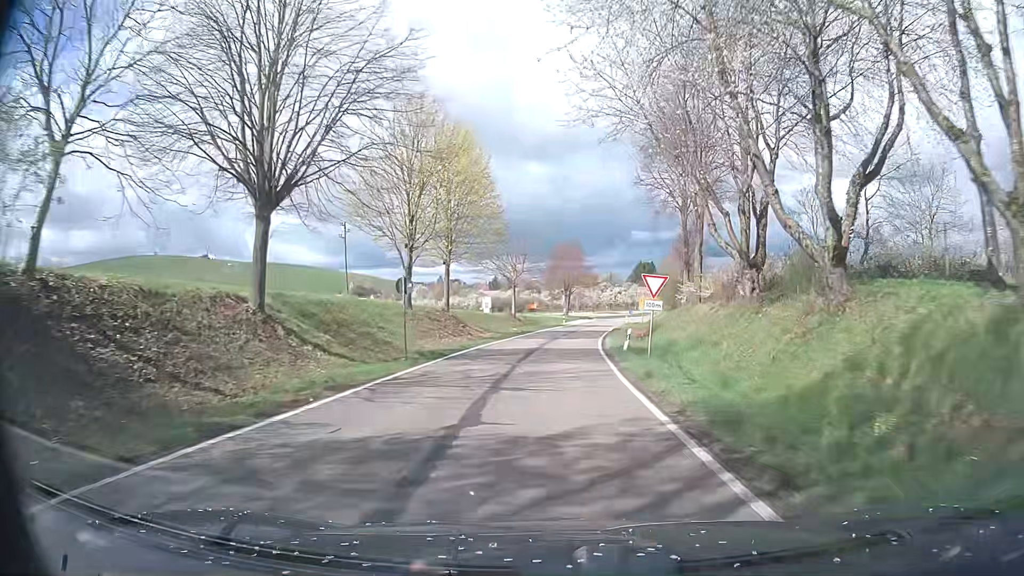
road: tertiary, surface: asphalt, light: Day
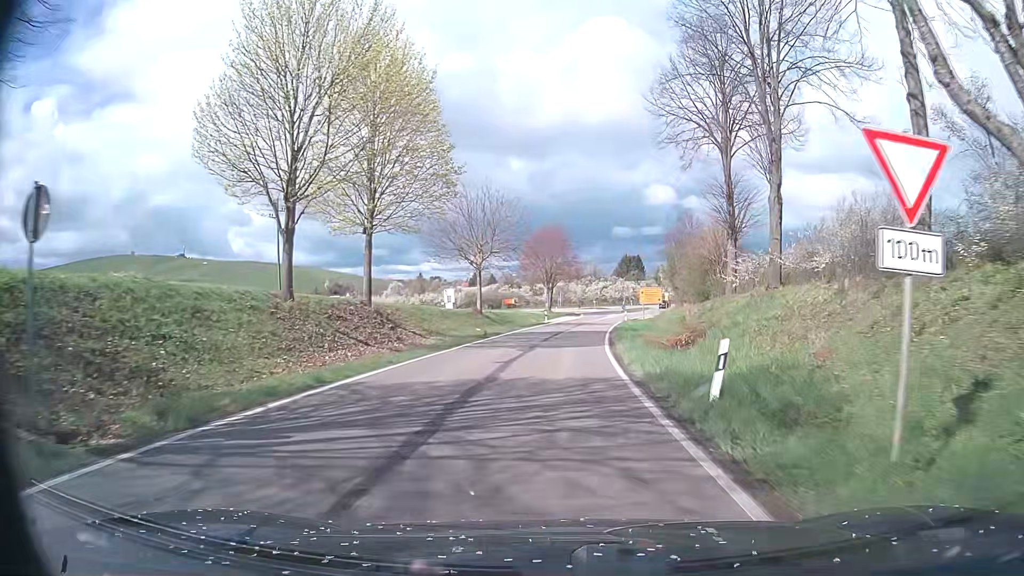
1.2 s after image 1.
(+0.2, +16.2) m; +2°
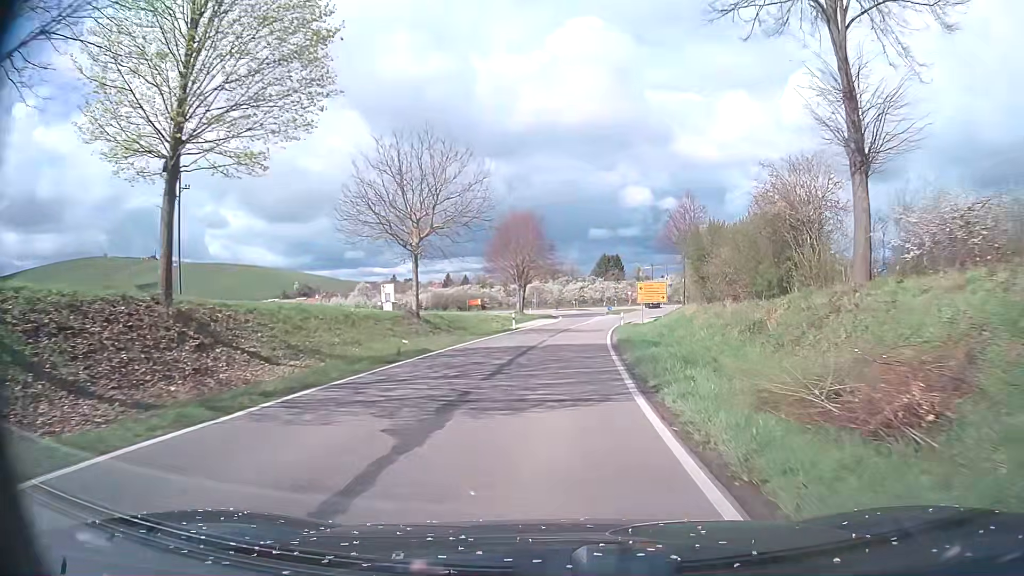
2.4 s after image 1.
(+0.2, +15.5) m; +2°
